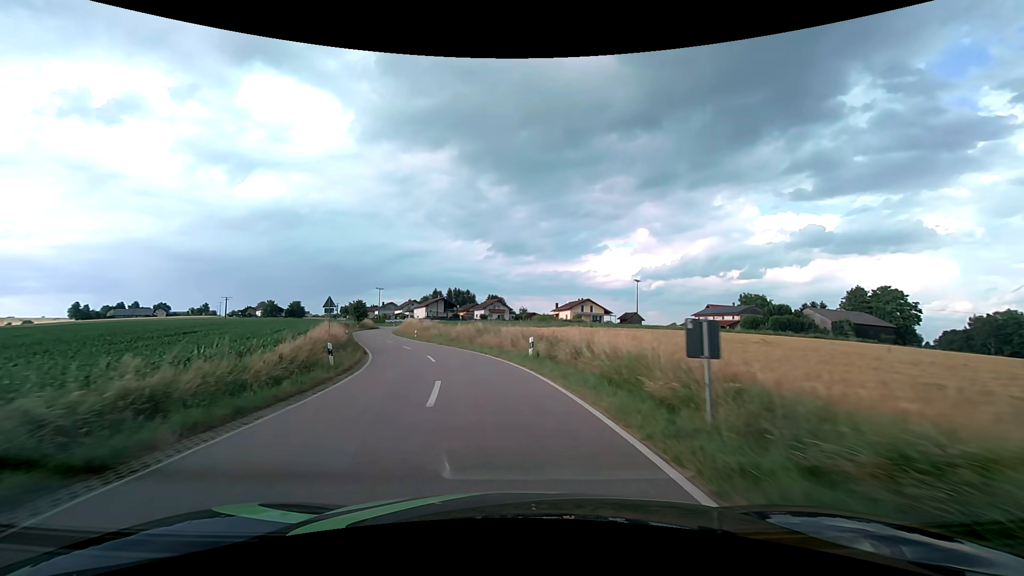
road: tertiary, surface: asphalt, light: Day
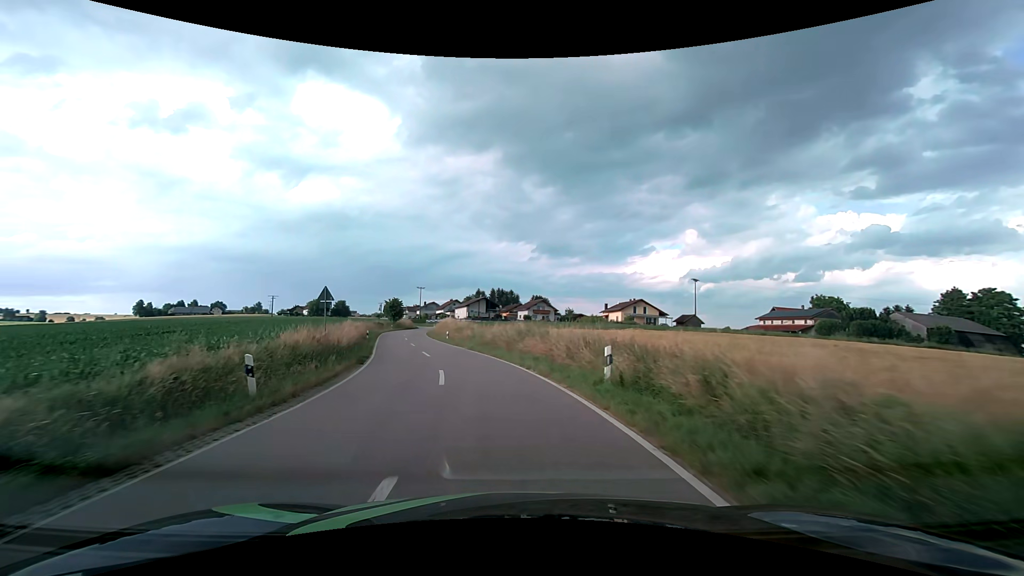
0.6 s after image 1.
(-0.4, +8.4) m; -5°
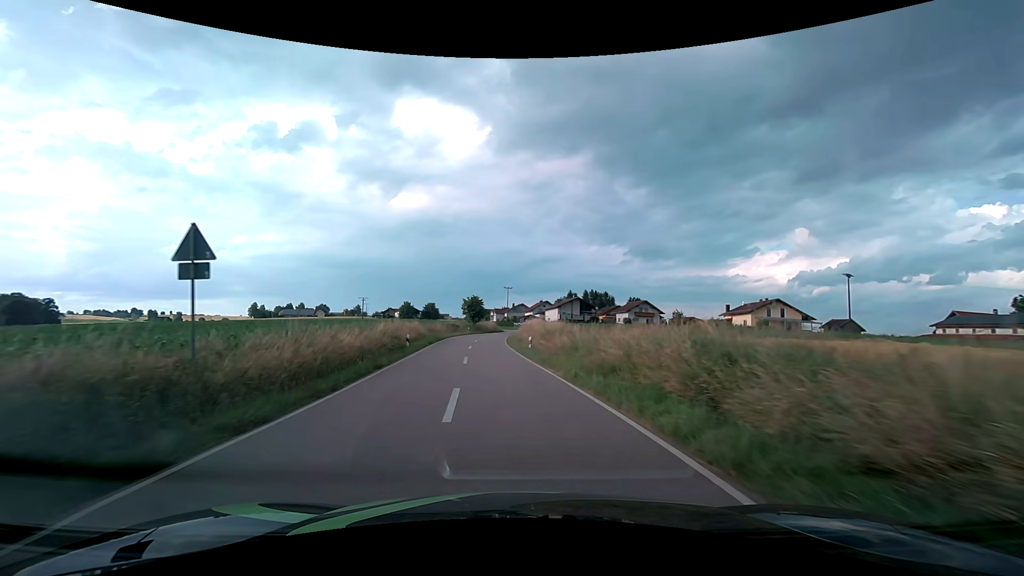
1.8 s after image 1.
(-1.6, +16.8) m; -11°
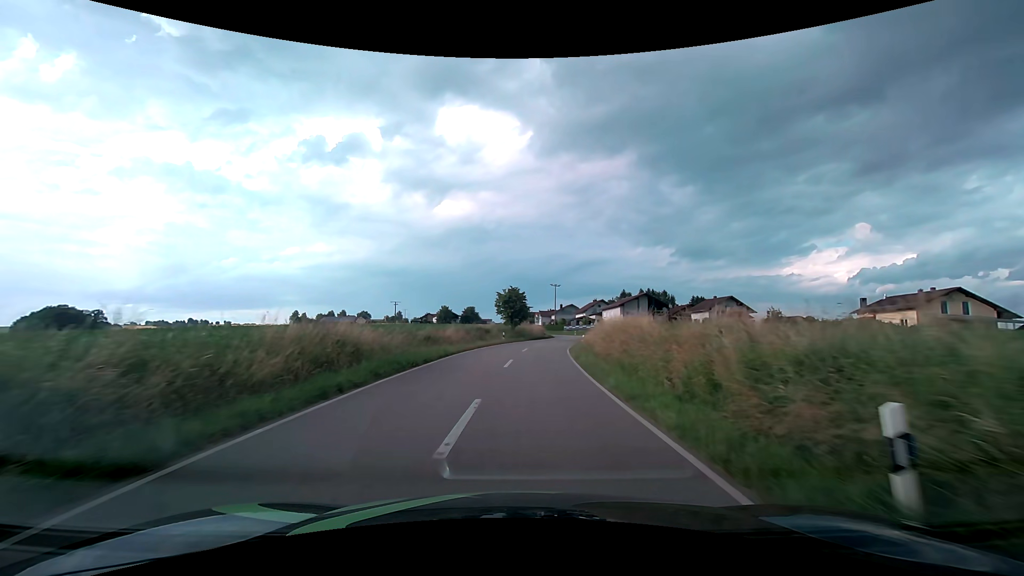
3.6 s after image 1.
(-1.5, +25.5) m; -5°
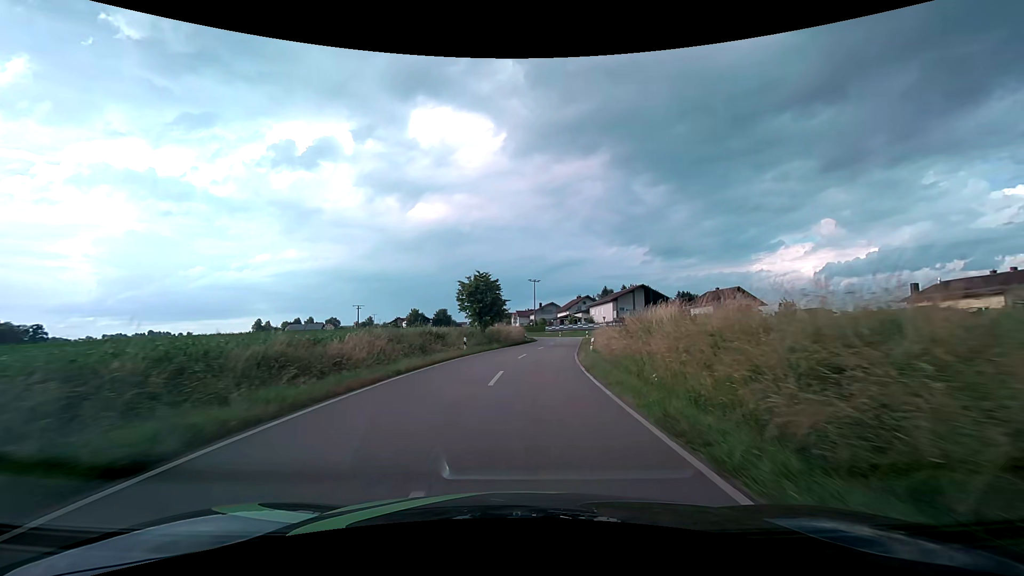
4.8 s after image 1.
(+0.3, +17.2) m; +3°
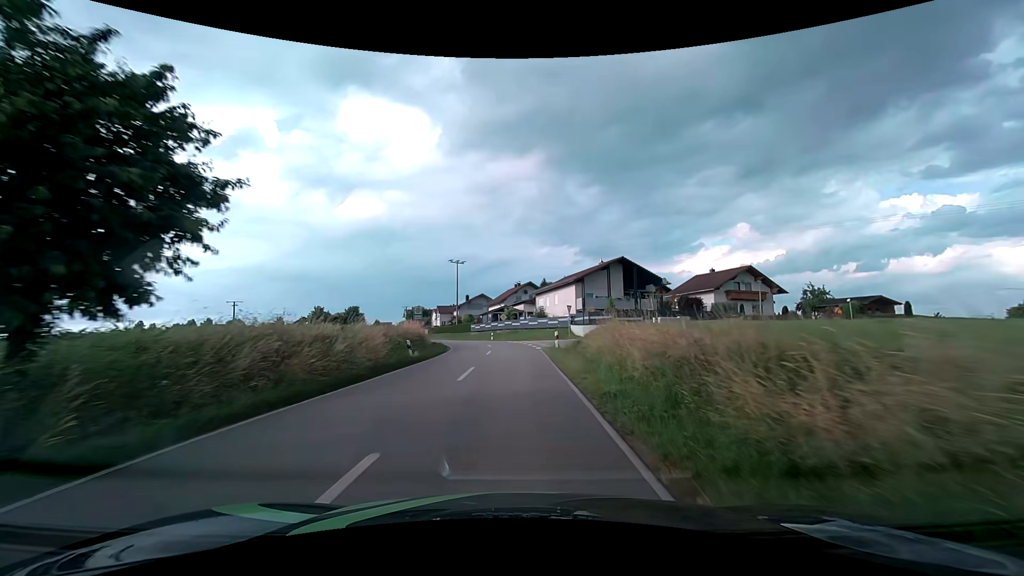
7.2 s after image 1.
(+2.5, +34.4) m; +8°
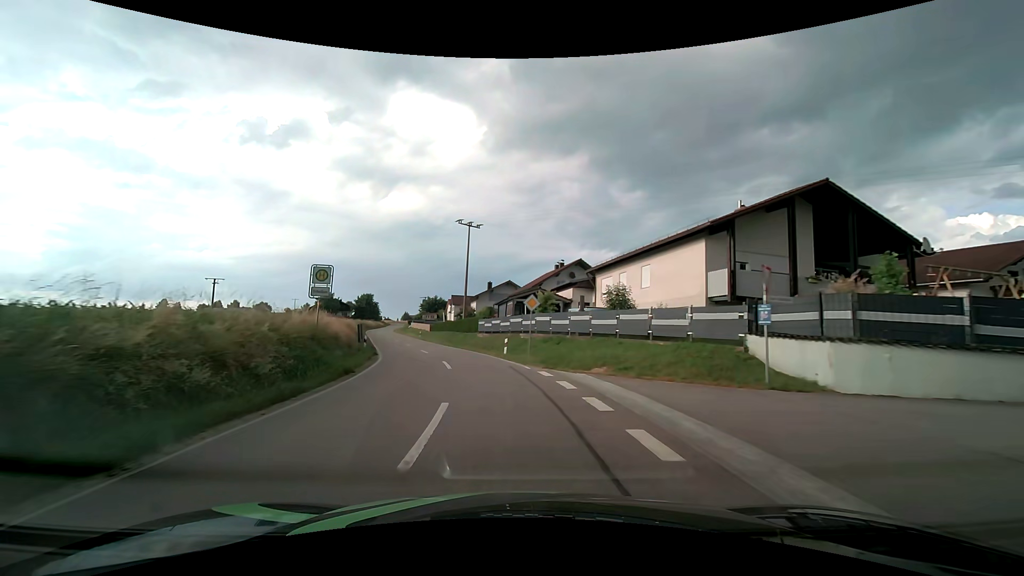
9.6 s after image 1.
(-0.4, +32.0) m; -4°
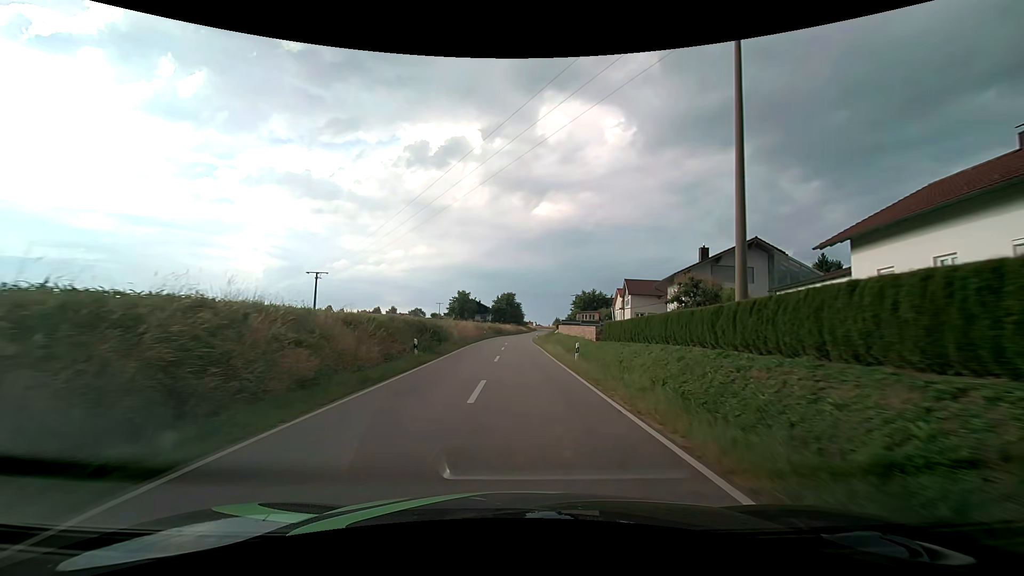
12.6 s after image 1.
(-7.9, +42.1) m; -17°
(0, +10) (0, +20) (0, +30) (0, +40) (0, +50) (0, +60) (0, +70) (+1, +80) (+2, +90) (+3, +100) m
